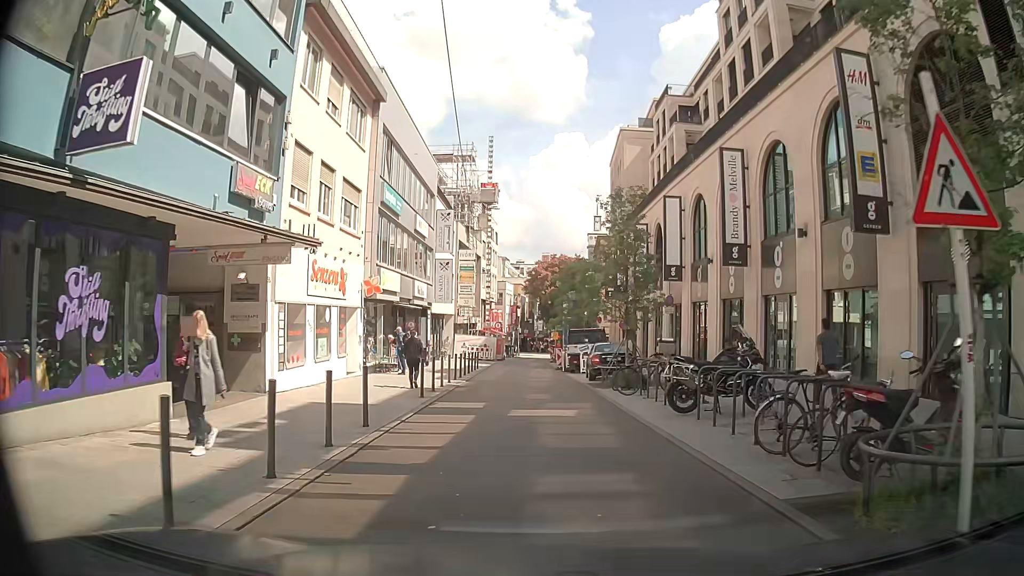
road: residential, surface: asphalt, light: Day
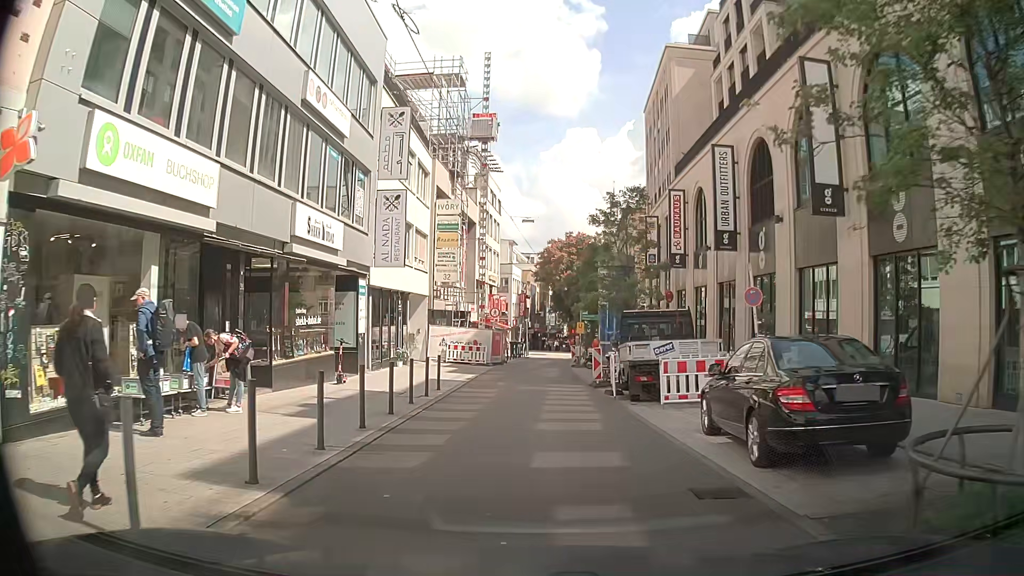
(+1.3, +18.3) m; +2°
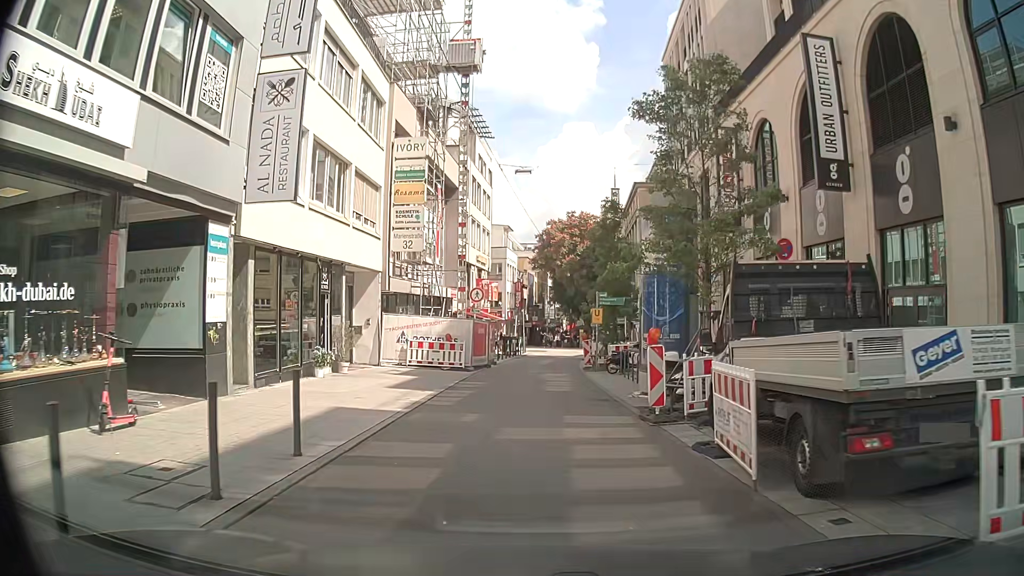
(+0.2, +10.8) m; +1°
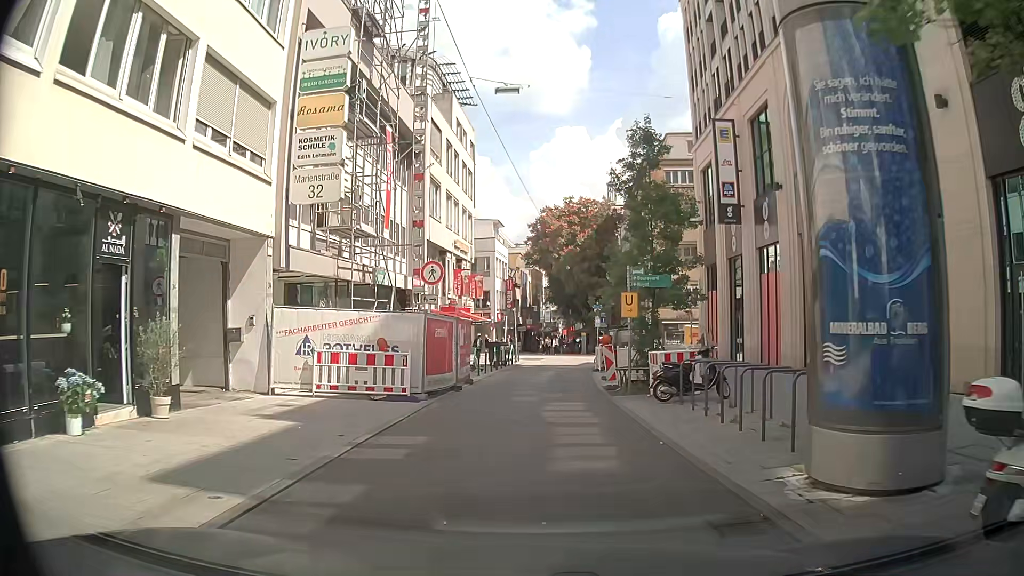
(+0.1, +10.5) m; 0°
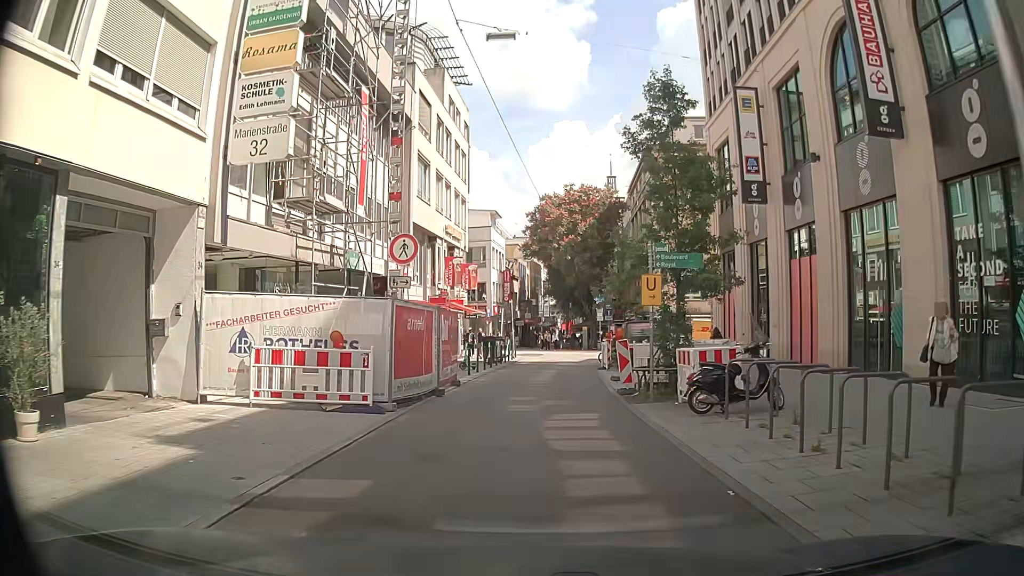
(0.0, +3.4) m; 0°
